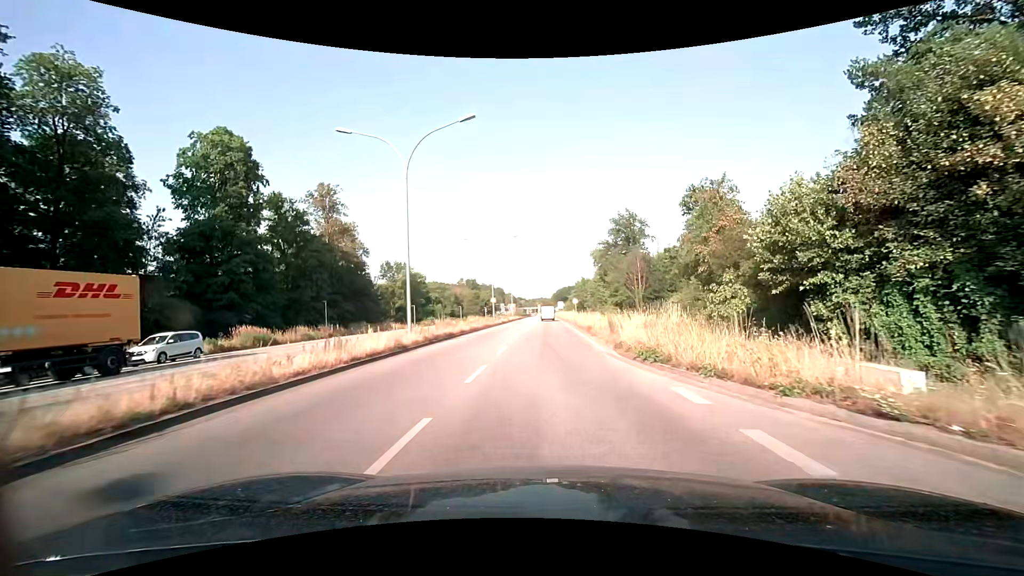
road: primary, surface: asphalt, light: Day
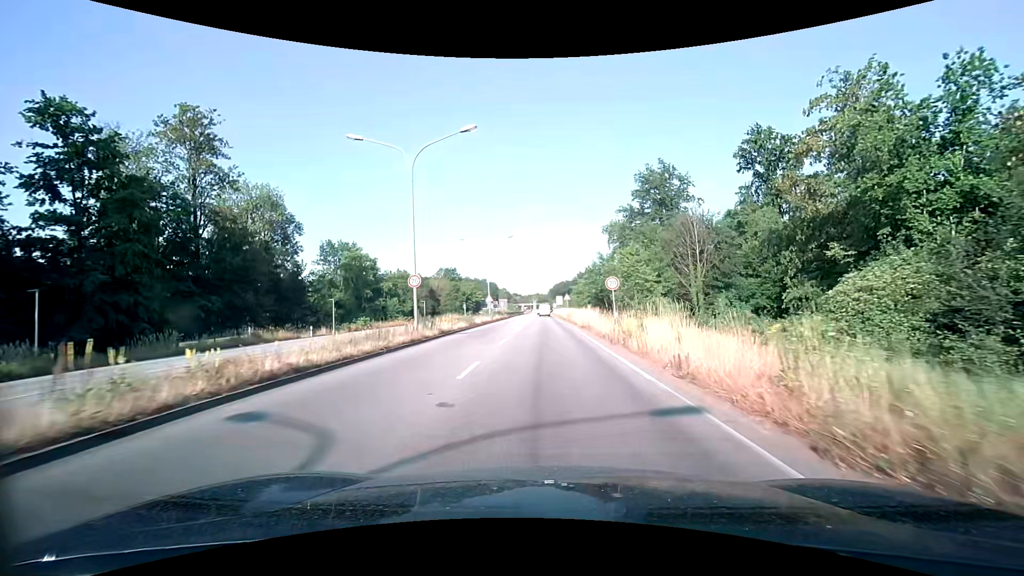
(+0.1, +33.3) m; +1°
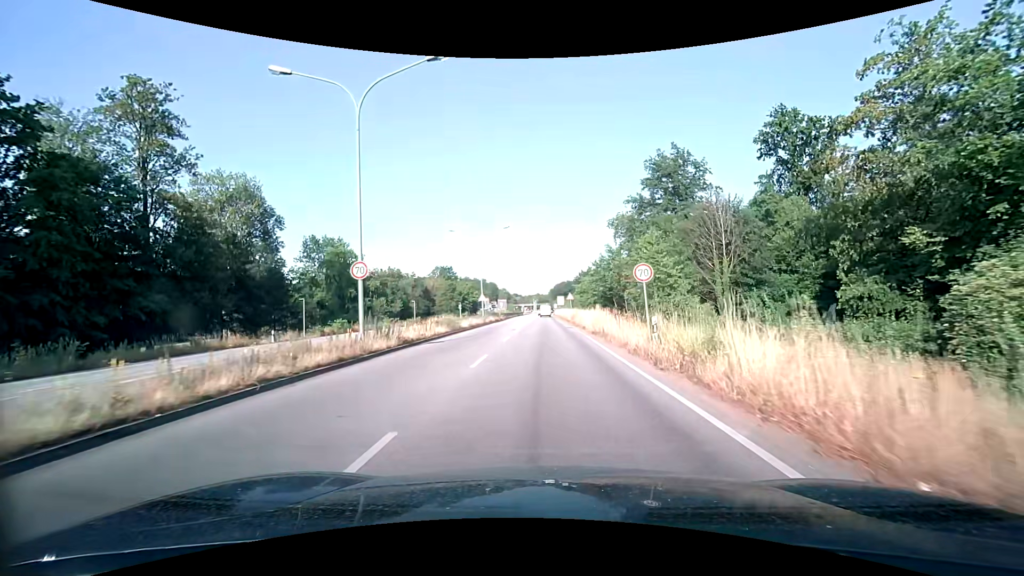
(0.0, +7.1) m; 0°
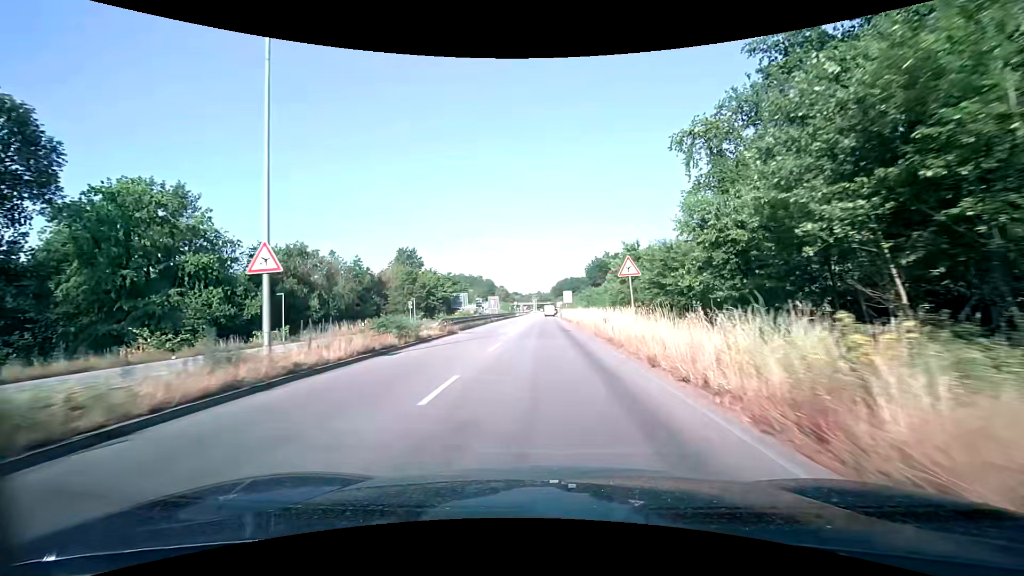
(-0.2, +41.0) m; -1°
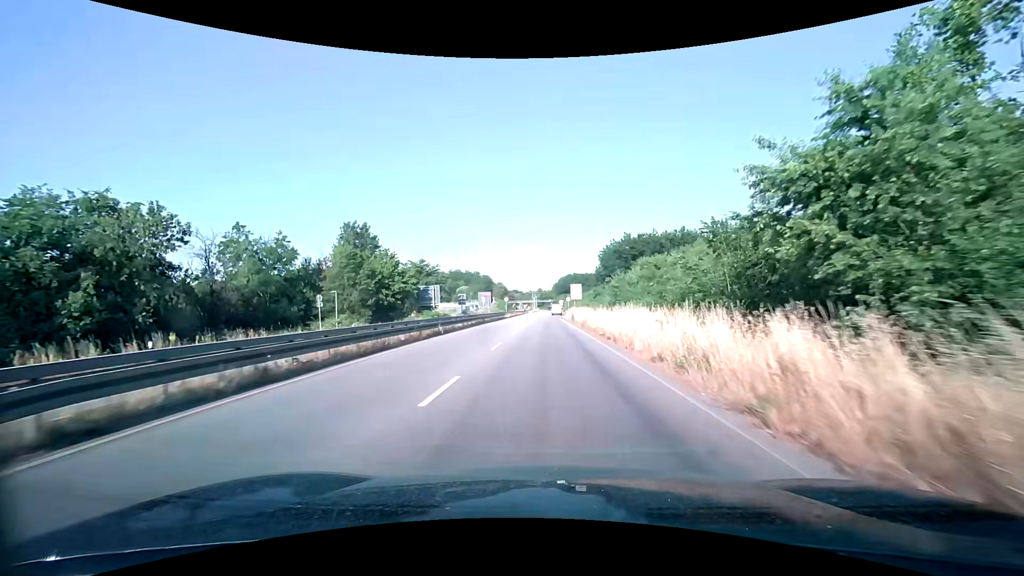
(0.0, +27.5) m; 0°
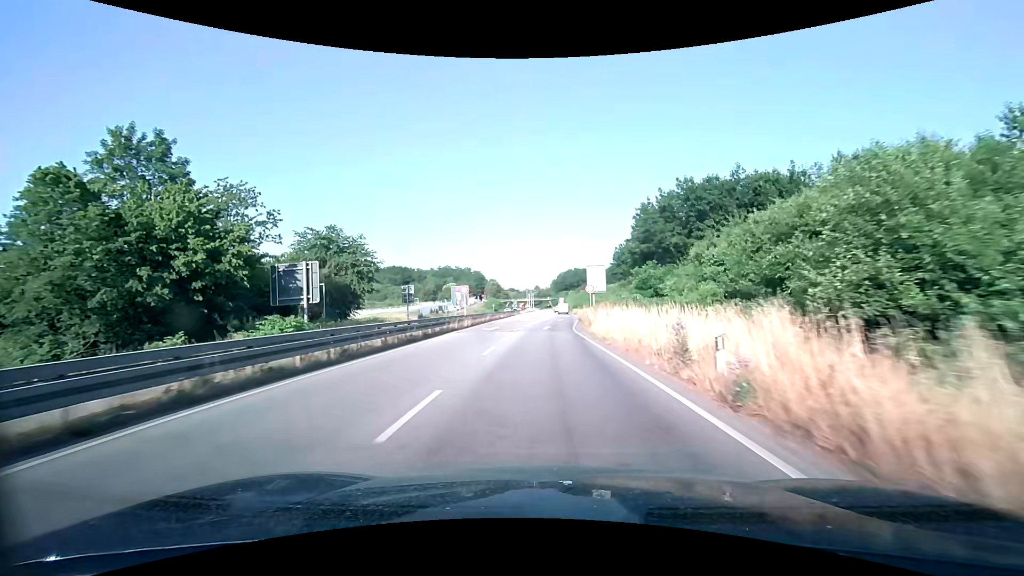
(+0.1, +37.9) m; 0°
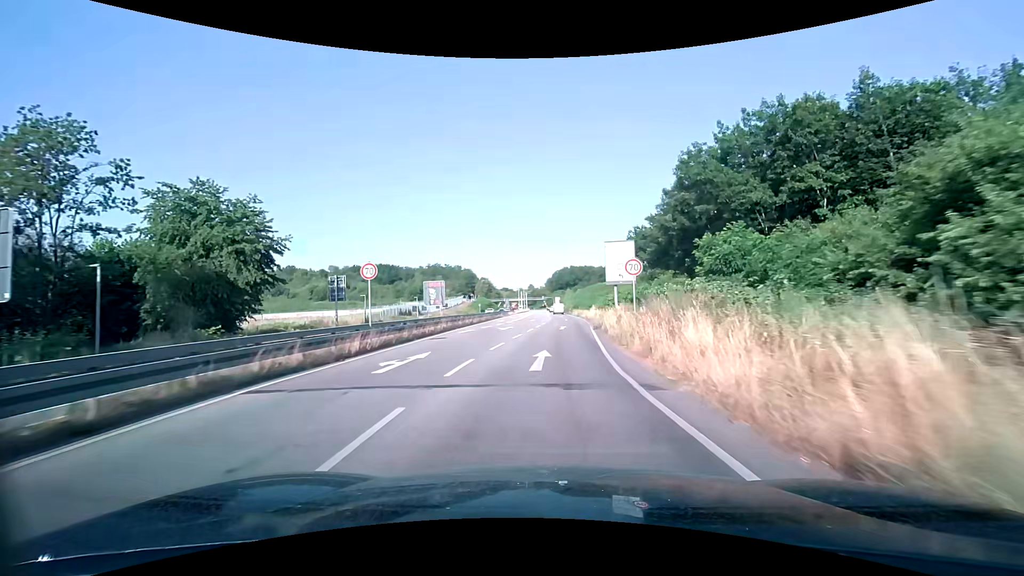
(+0.1, +19.4) m; +1°
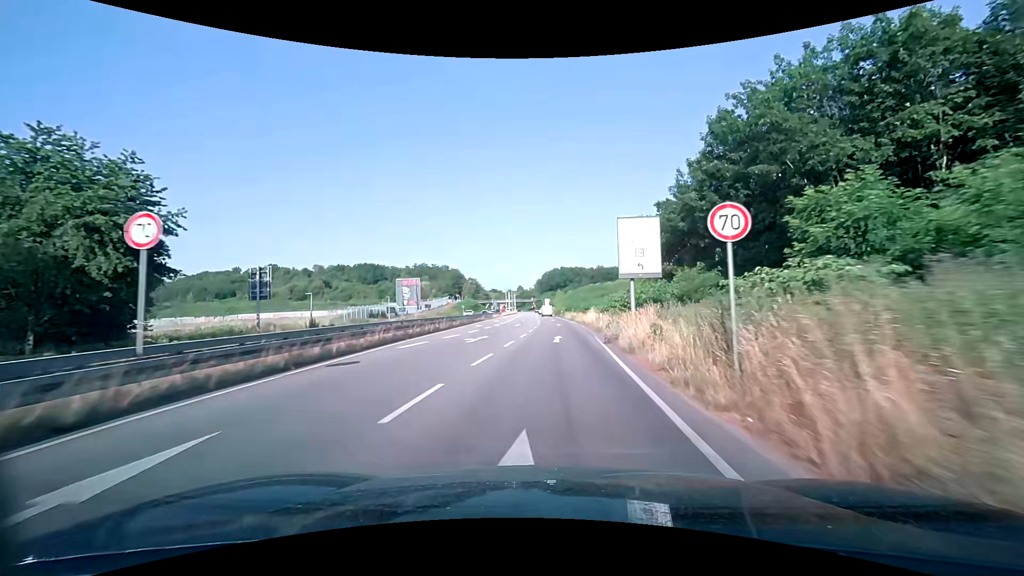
(+0.1, +9.7) m; +1°
(0, +10) (+1, +20) (+1, +30) (+1, +40) (+1, +50) (+1, +60) (+1, +70) (+1, +80) (+1, +90) (+1, +100) m
